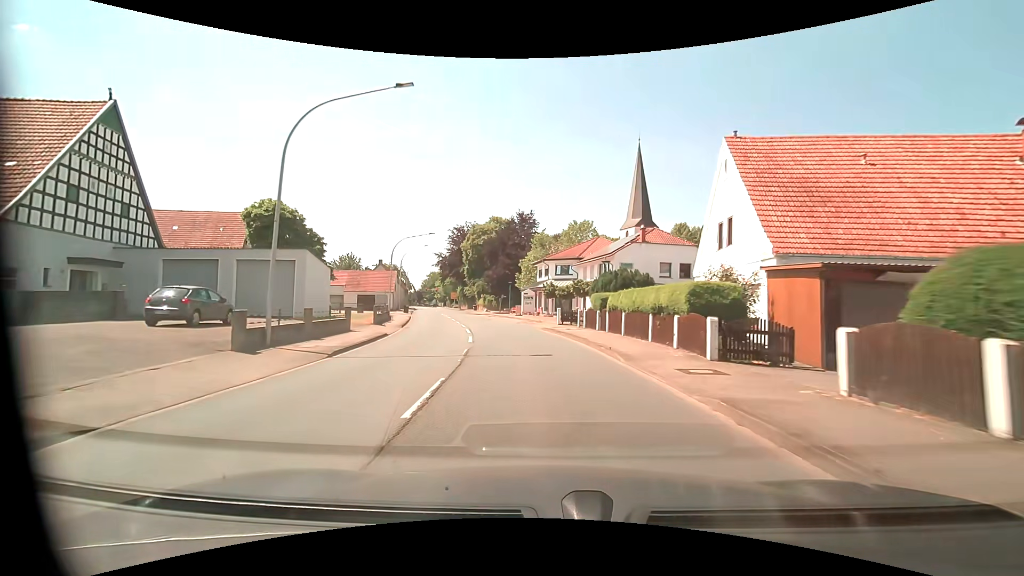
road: primary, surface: asphalt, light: Day
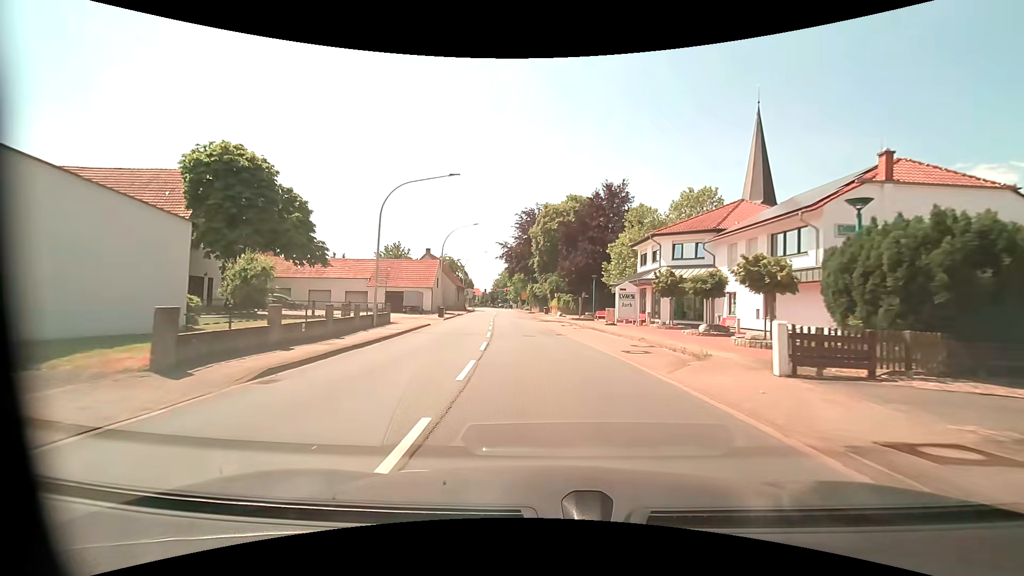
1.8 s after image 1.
(-1.8, +21.5) m; -9°
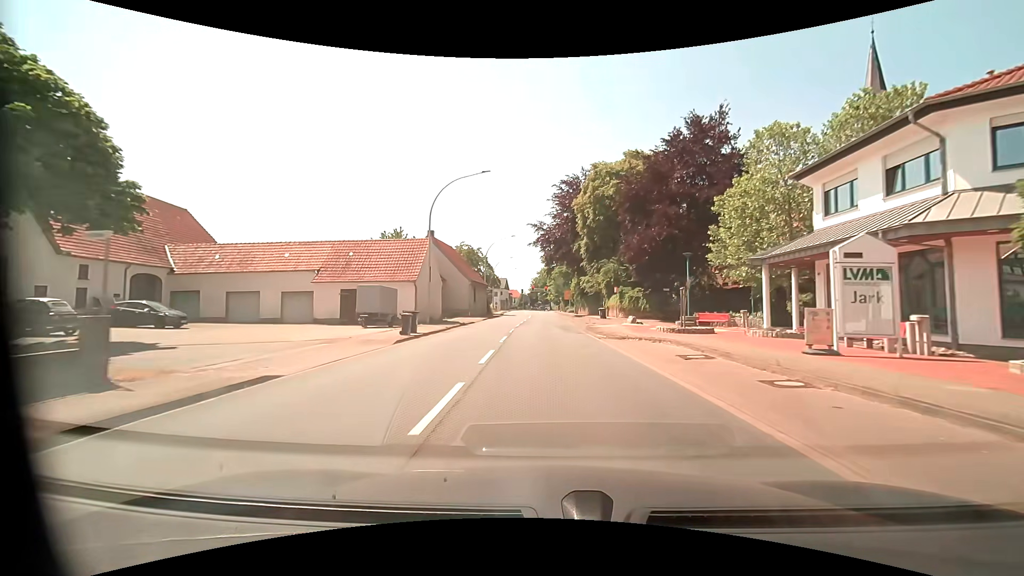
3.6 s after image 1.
(-1.1, +22.1) m; -5°
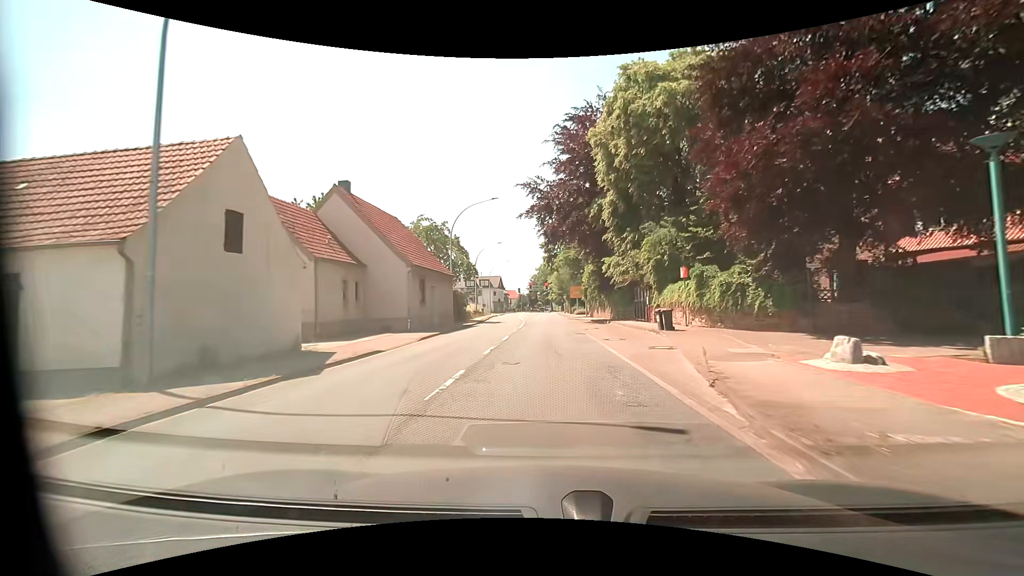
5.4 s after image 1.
(-0.2, +22.7) m; 0°
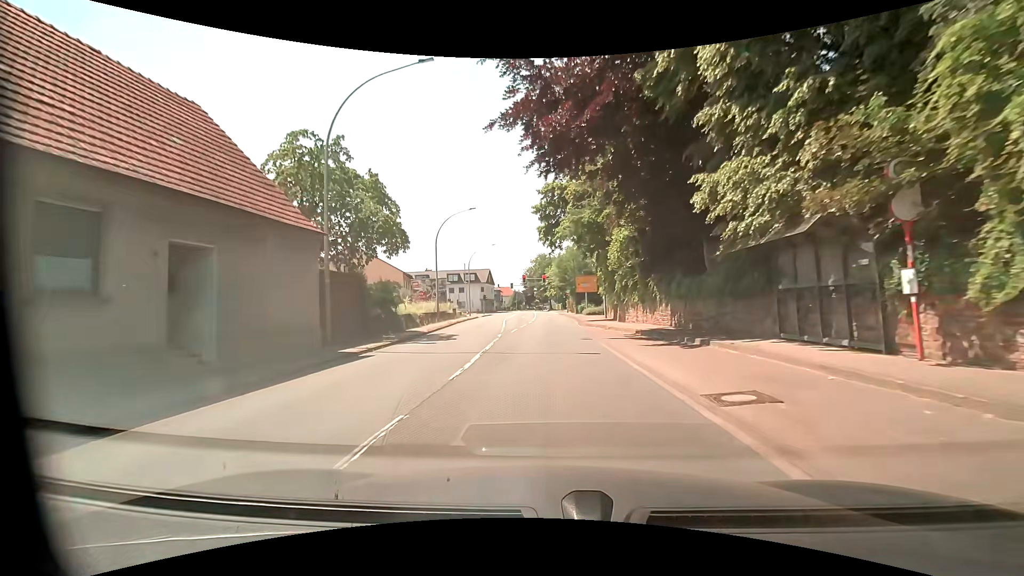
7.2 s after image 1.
(0.0, +22.3) m; +1°
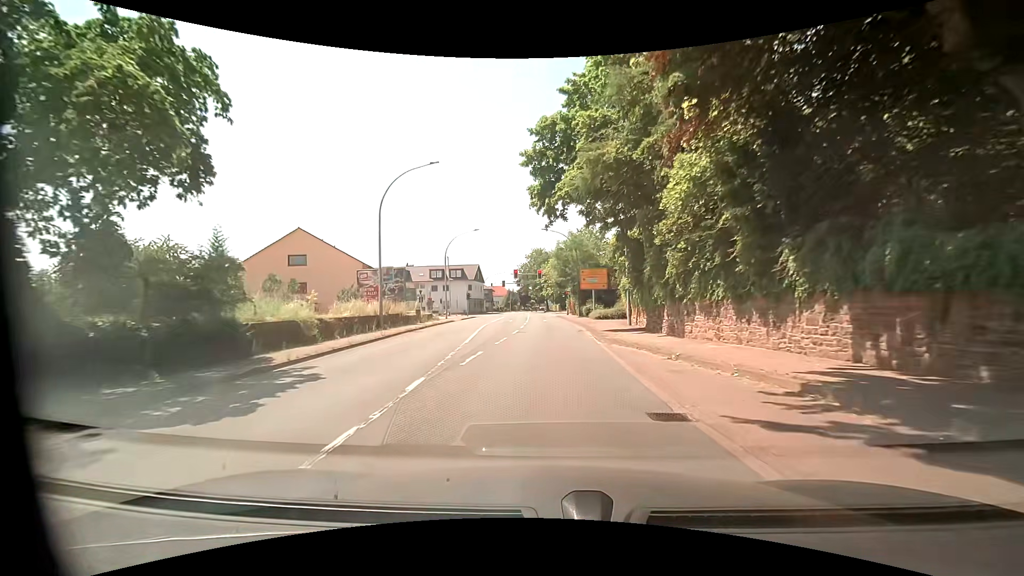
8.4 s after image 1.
(-0.1, +13.8) m; 0°
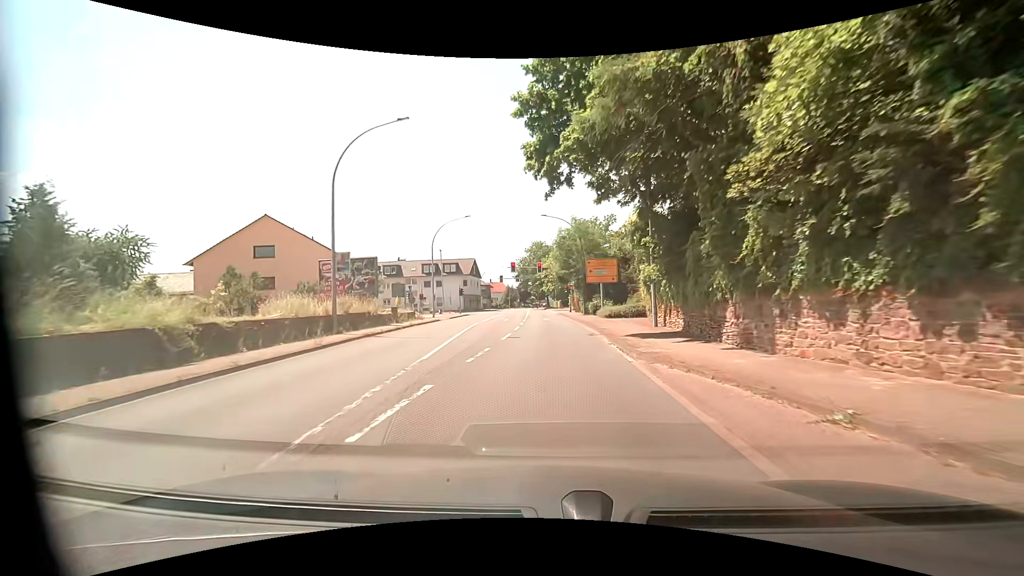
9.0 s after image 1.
(-0.1, +6.5) m; -1°
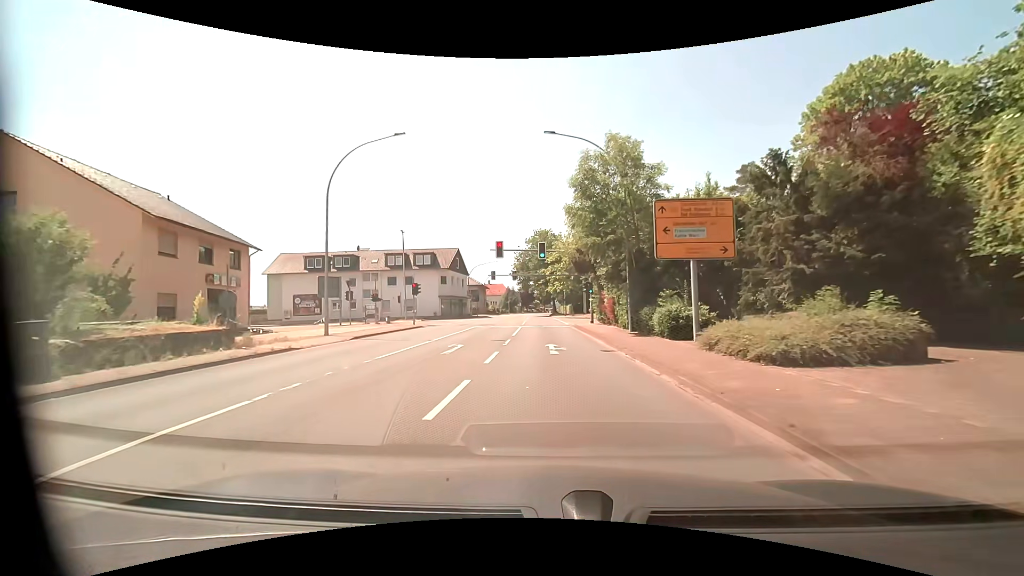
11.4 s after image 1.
(0.0, +24.6) m; -1°
(0, +10) (0, +20) (0, +30) (-1, +40) (-1, +50) (-1, +60) (-1, +70) (-2, +80) (-2, +90) (-2, +100) m
